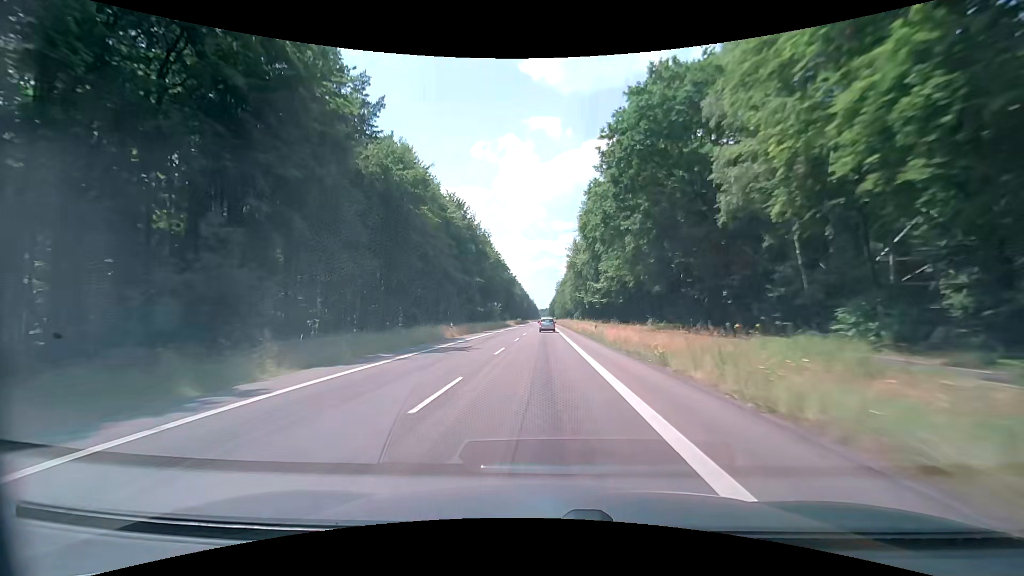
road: secondary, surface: asphalt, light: Day
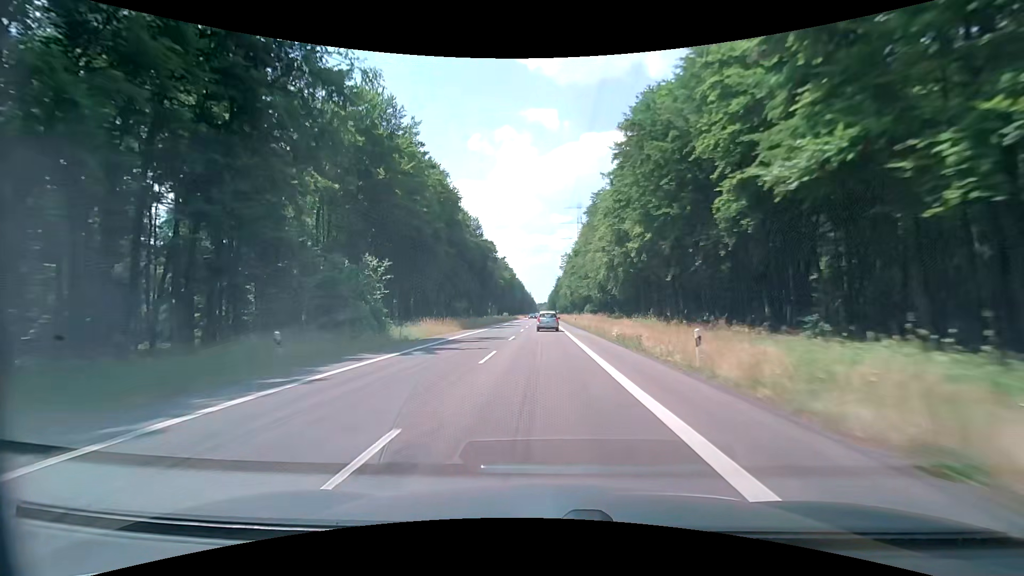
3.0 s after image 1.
(0.0, +75.8) m; 0°
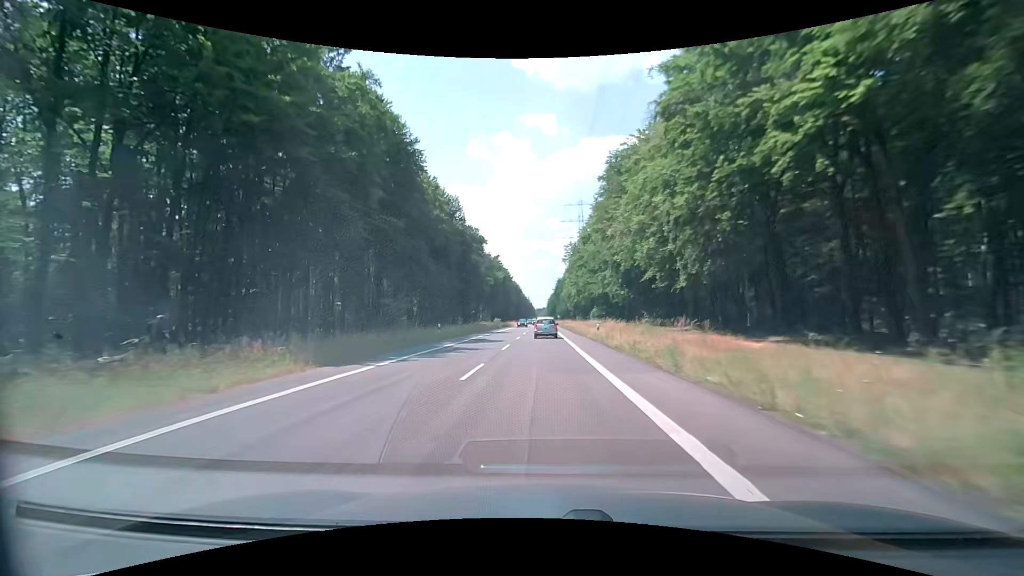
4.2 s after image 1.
(+0.2, +27.2) m; +1°
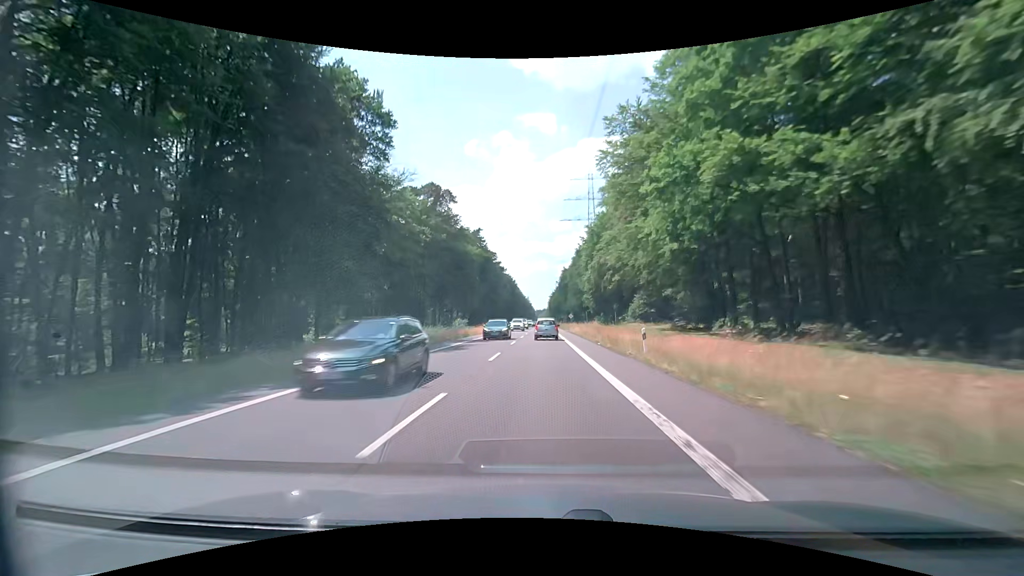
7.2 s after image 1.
(-0.1, +65.4) m; 0°
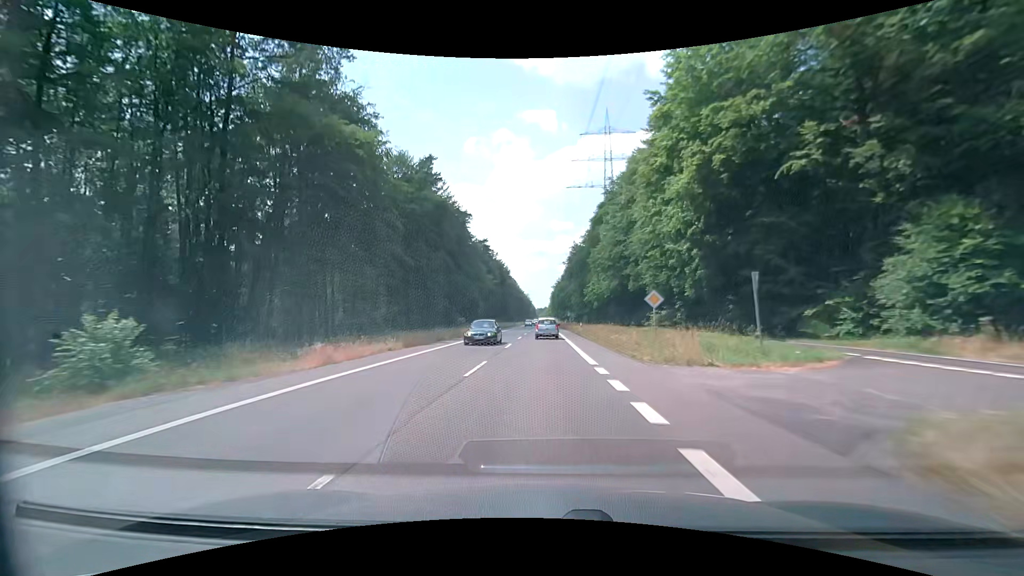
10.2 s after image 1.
(+0.2, +64.9) m; 0°
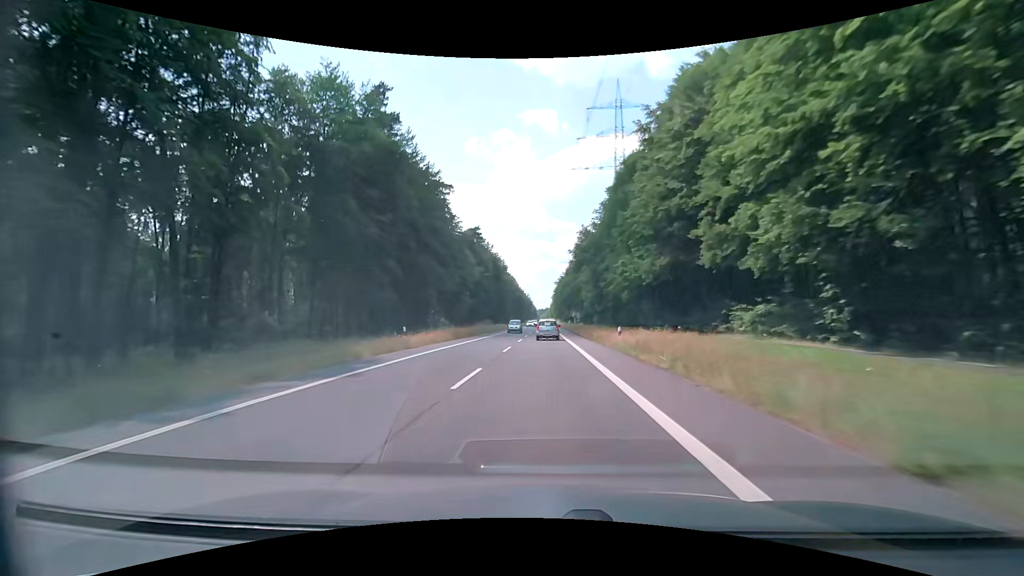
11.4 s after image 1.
(0.0, +26.2) m; 0°
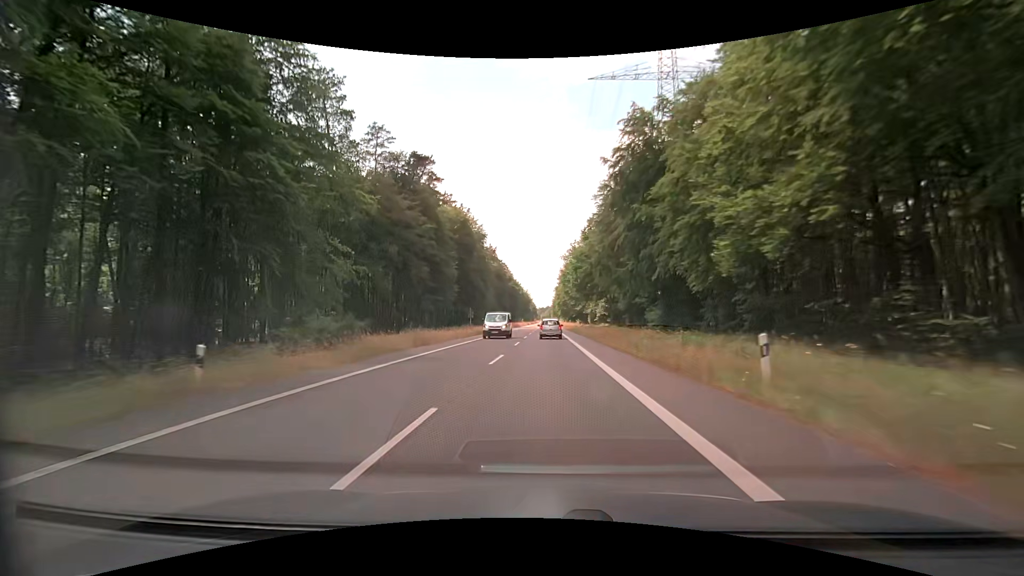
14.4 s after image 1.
(-0.1, +66.4) m; 0°
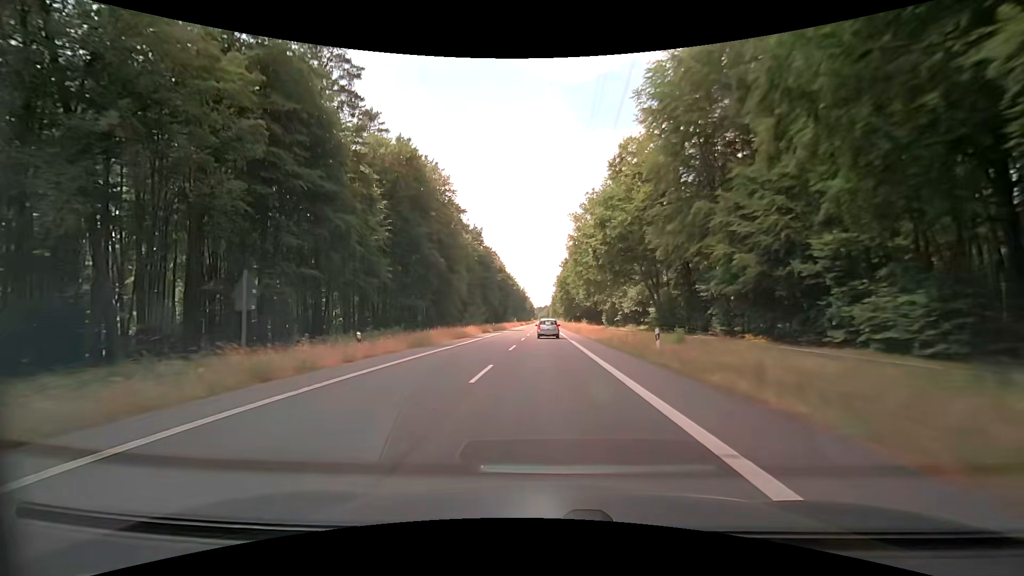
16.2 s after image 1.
(0.0, +40.5) m; 0°
(0, +10) (0, +20) (0, +30) (0, +40) (0, +50) (0, +60) (0, +70) (0, +80) (0, +90) (0, +100) m
